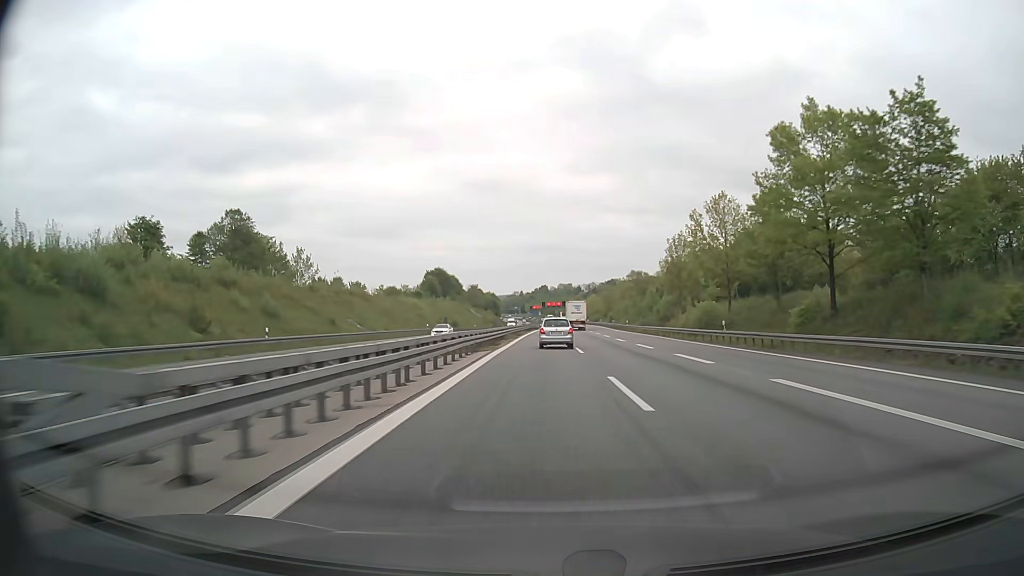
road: motorway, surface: asphalt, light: Day
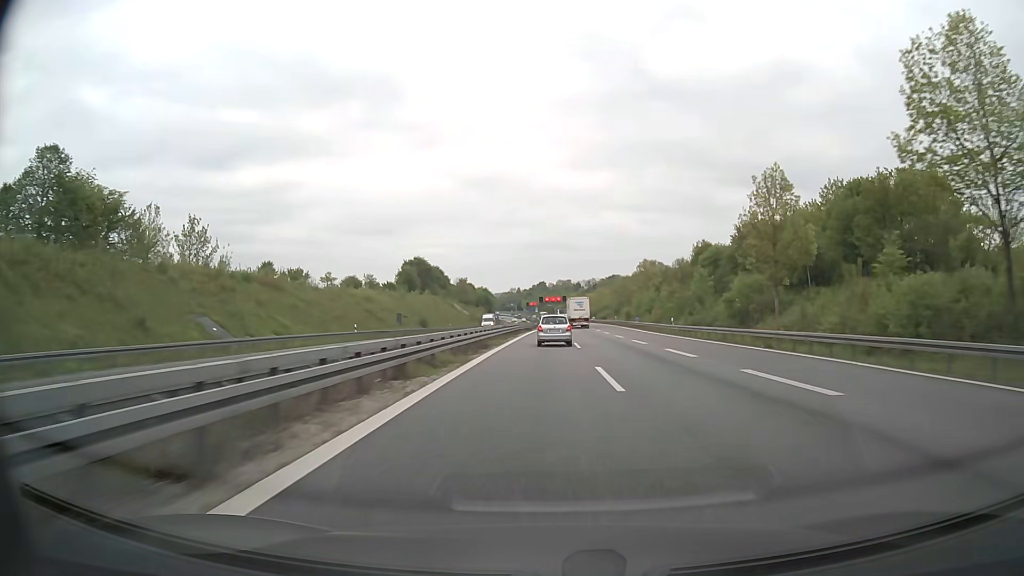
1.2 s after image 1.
(+0.1, +33.8) m; 0°
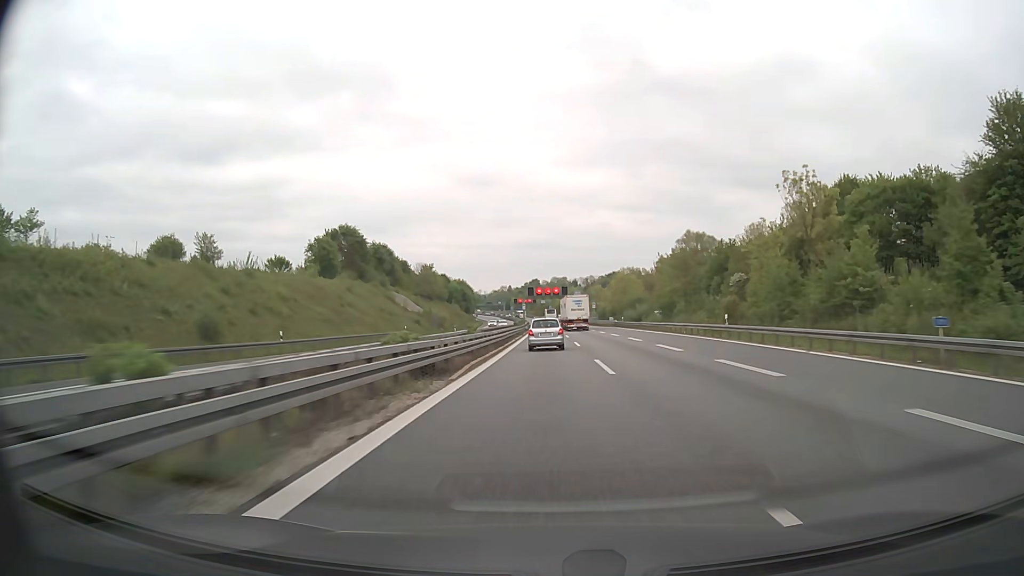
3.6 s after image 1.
(+0.3, +68.5) m; 0°
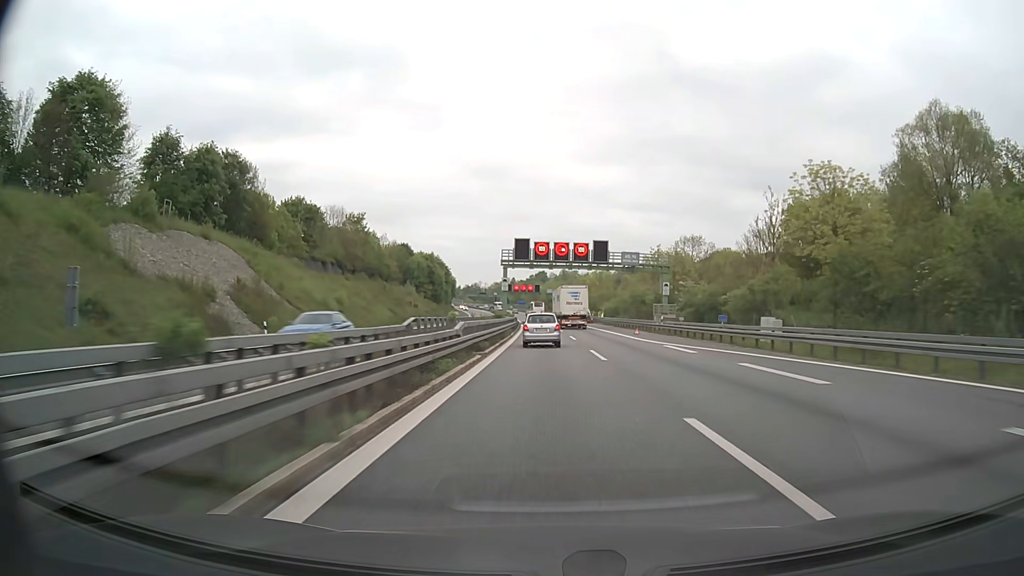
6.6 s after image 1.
(-0.3, +85.8) m; 0°
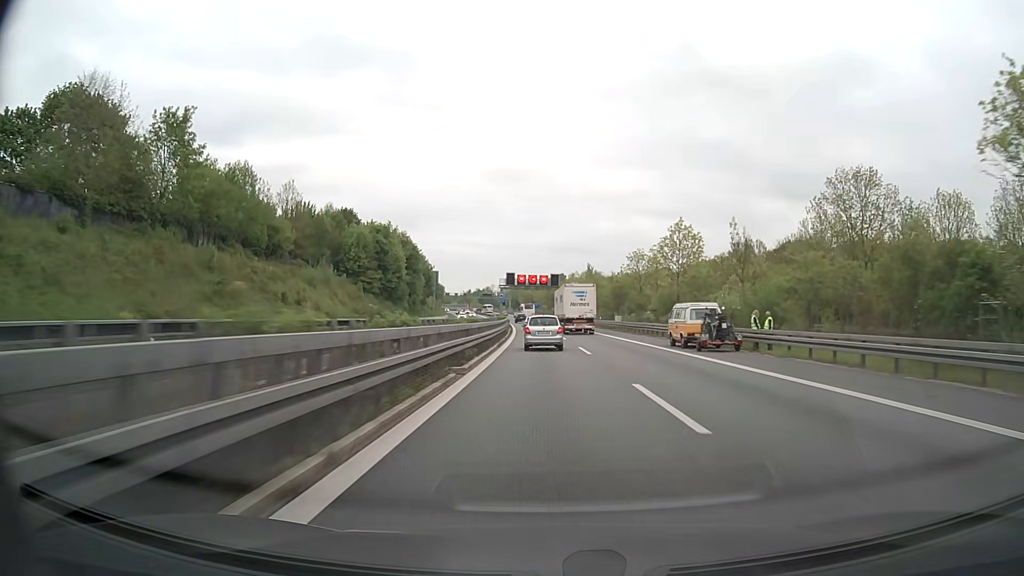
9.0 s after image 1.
(-0.8, +66.7) m; -2°
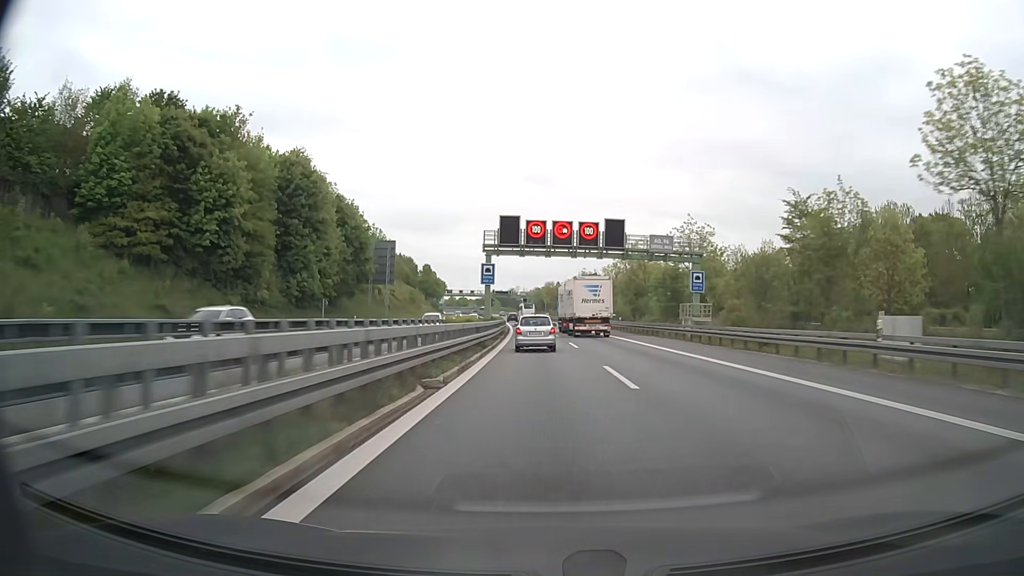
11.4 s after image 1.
(-1.2, +66.8) m; -2°
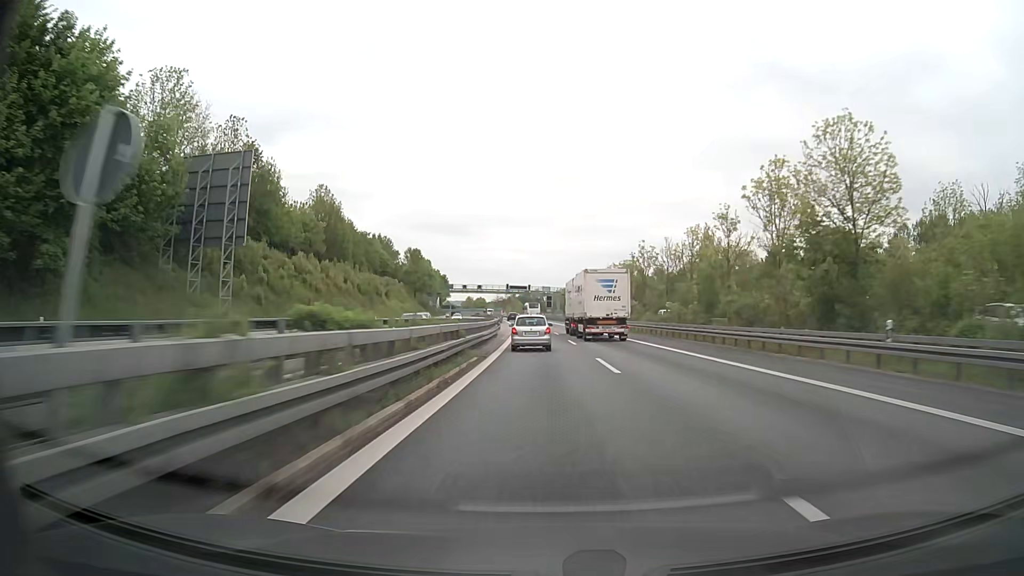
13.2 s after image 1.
(-1.2, +50.0) m; -2°
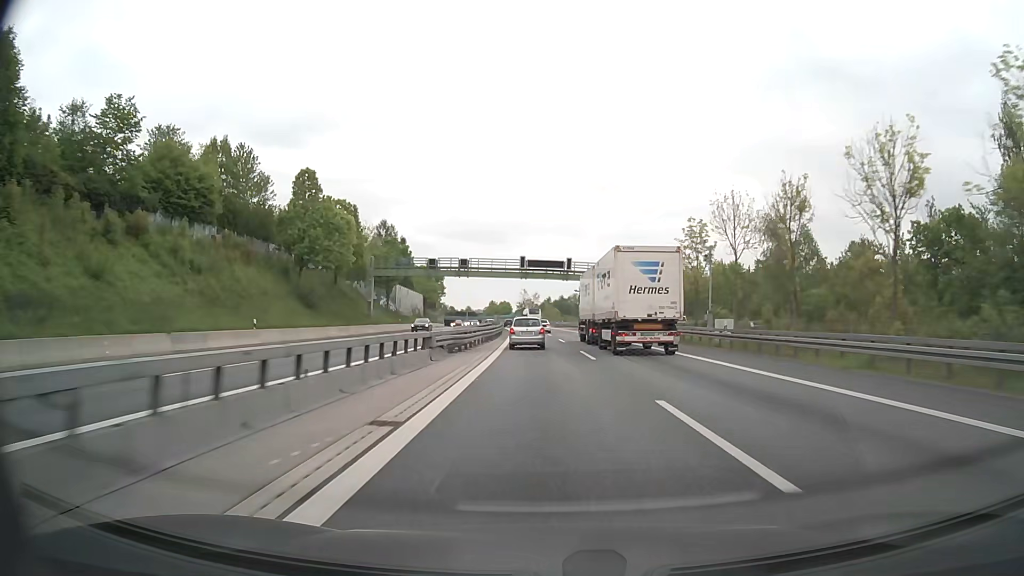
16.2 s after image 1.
(-2.9, +83.3) m; -3°
(0, +10) (0, +20) (0, +30) (-1, +40) (-1, +50) (-1, +60) (-2, +70) (-3, +80) (-3, +90) (-4, +100) m
